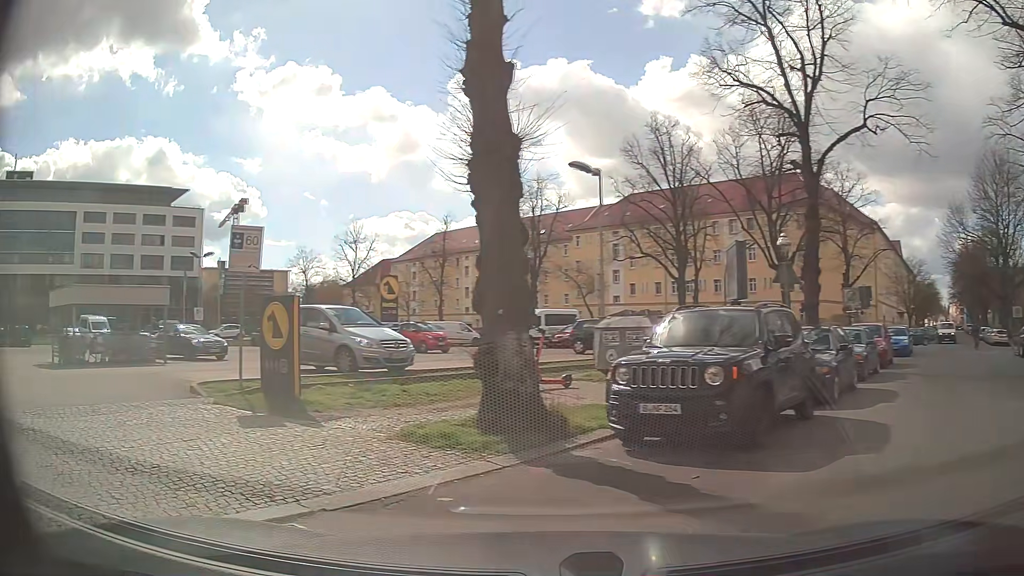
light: Day
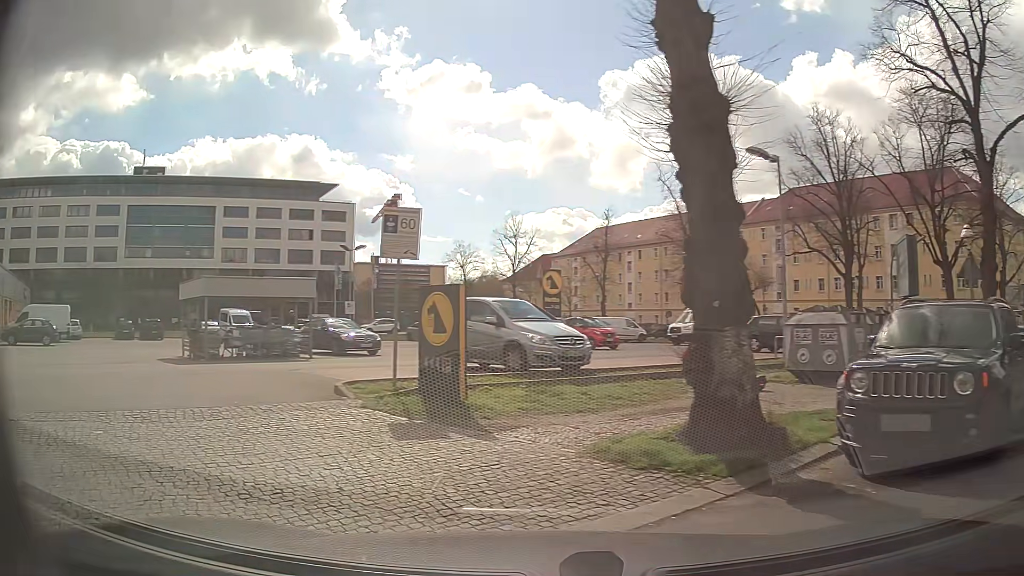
(-0.1, +1.4) m; -13°
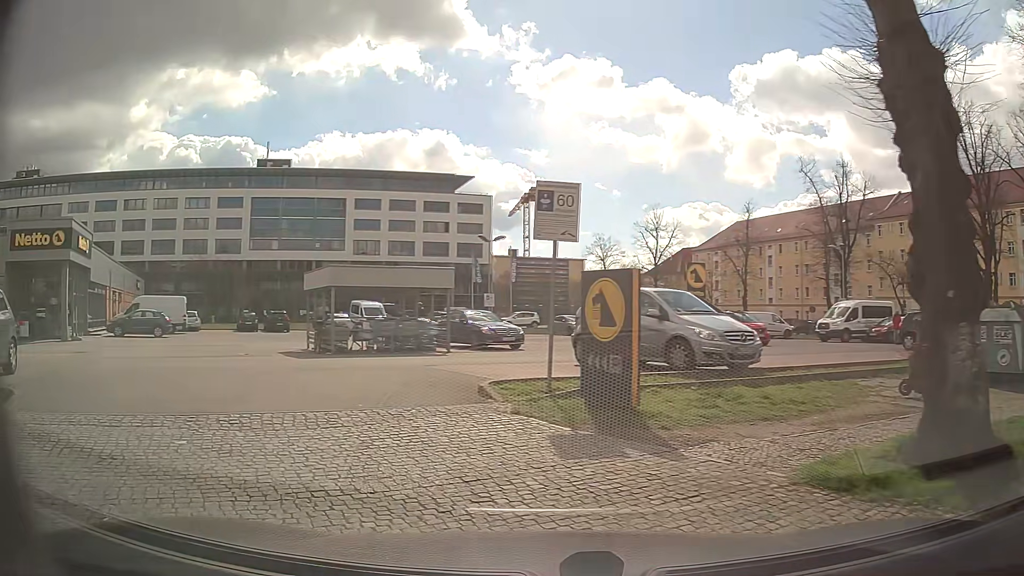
(-0.2, +1.4) m; -13°
